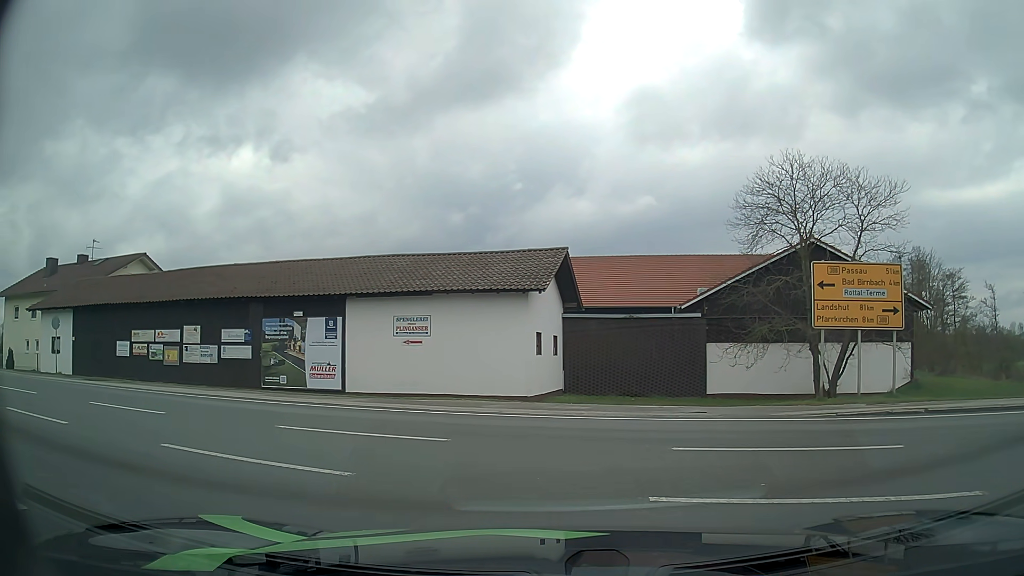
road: tertiary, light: Day
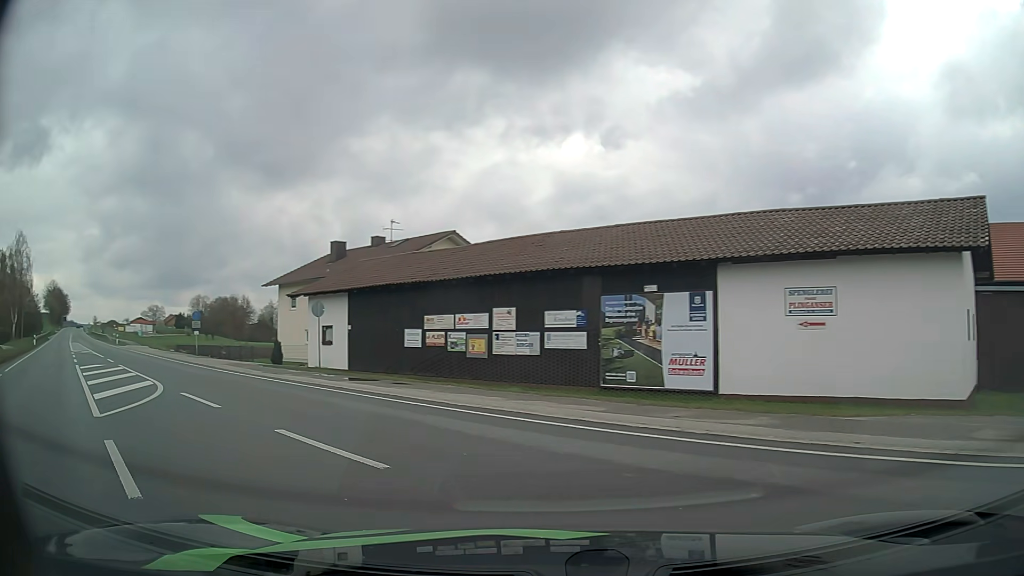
(-1.9, +7.0) m; -29°
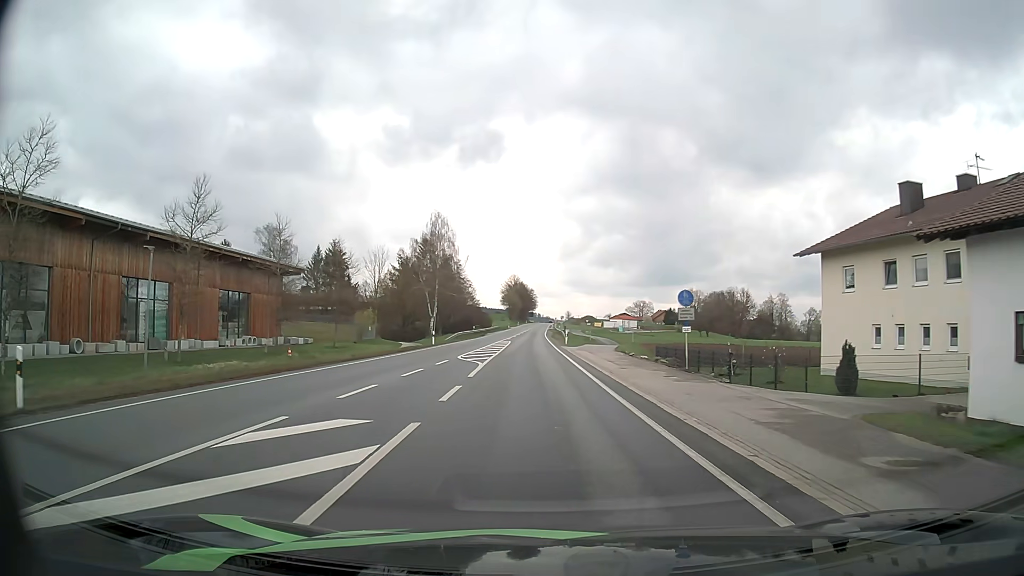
(-9.3, +18.8) m; -42°
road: primary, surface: asphalt
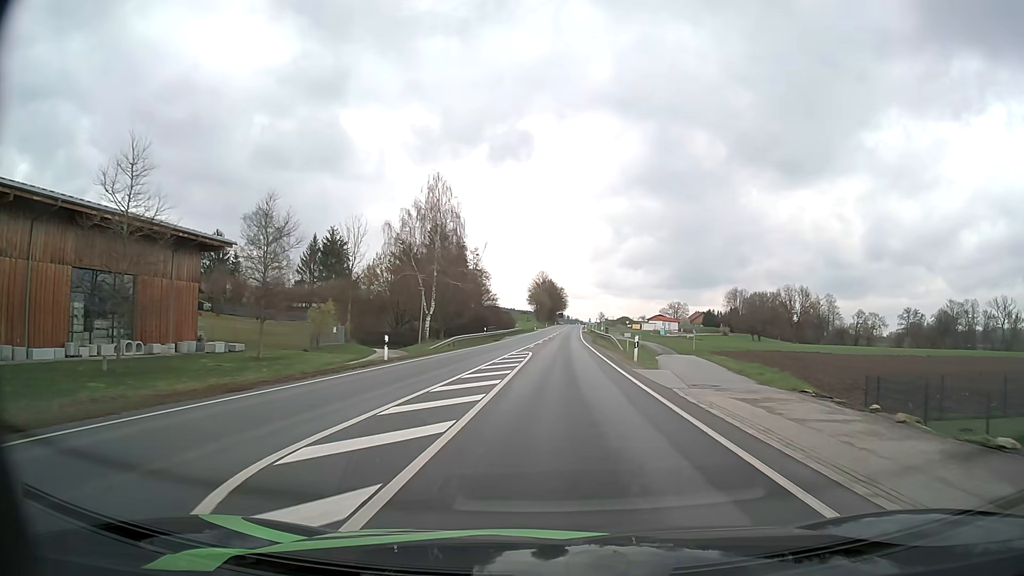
(-0.9, +25.3) m; -3°
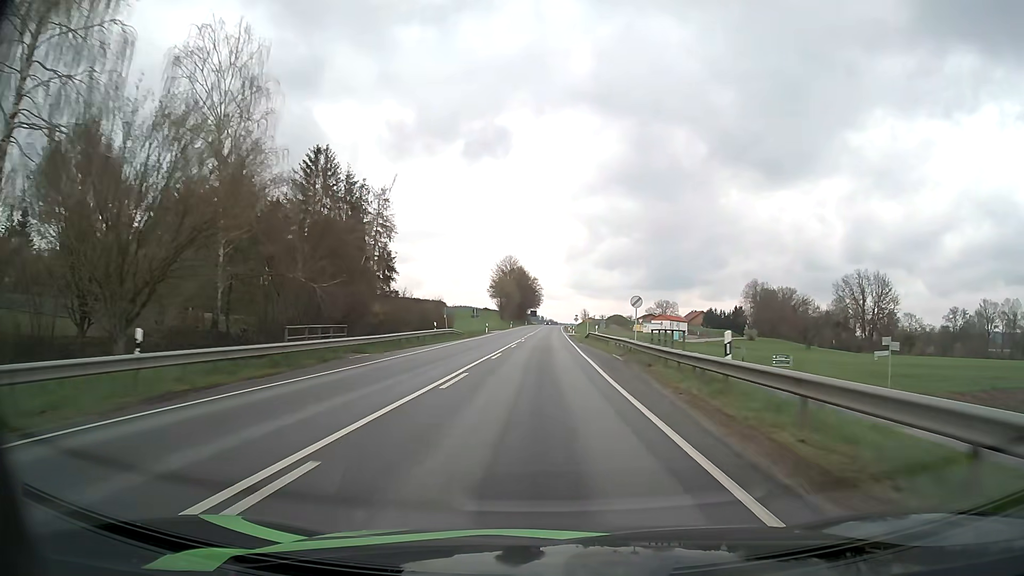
(+1.6, +55.7) m; +2°
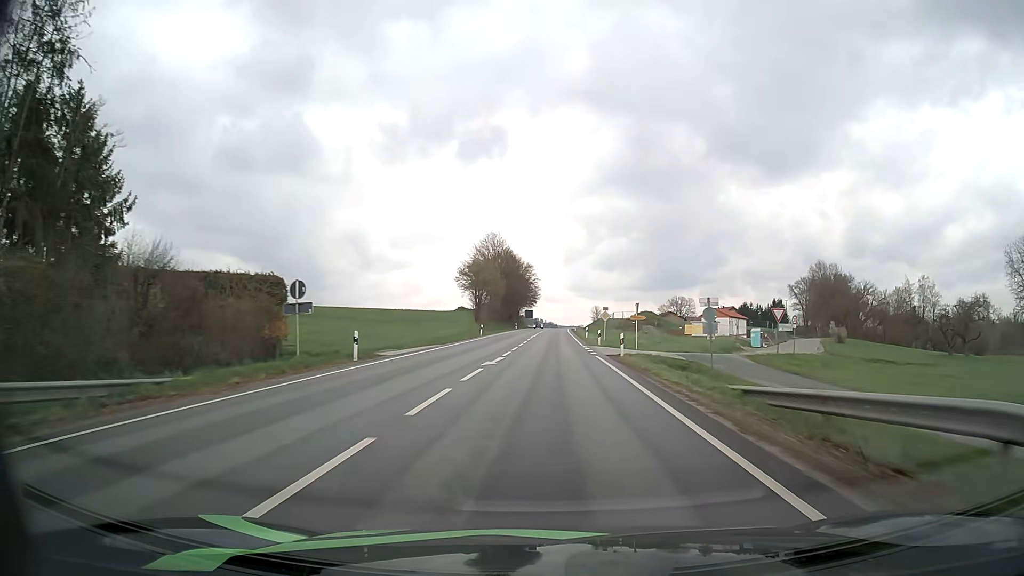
(0.0, +52.9) m; 0°
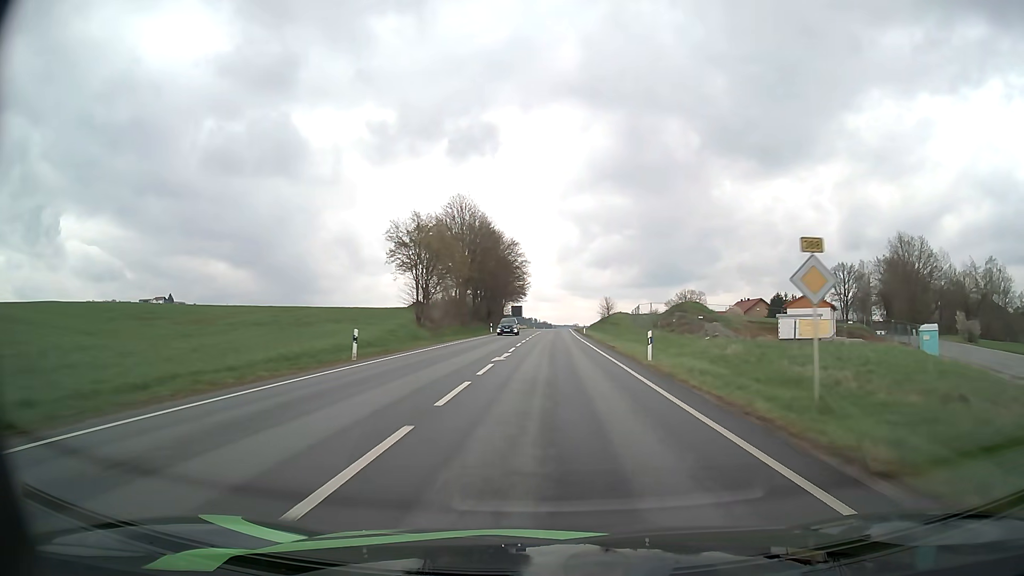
(+0.2, +41.5) m; +1°
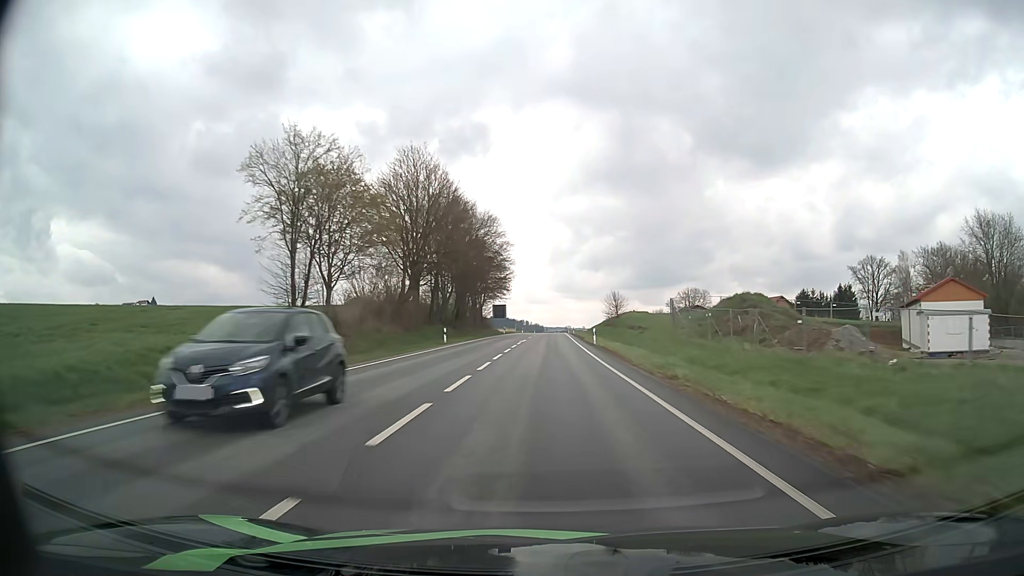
(+0.3, +27.4) m; +1°
(0, +10) (0, +20) (0, +30) (0, +40) (0, +50) (0, +60) (0, +70) (0, +80) (0, +90) (+1, +100) m
